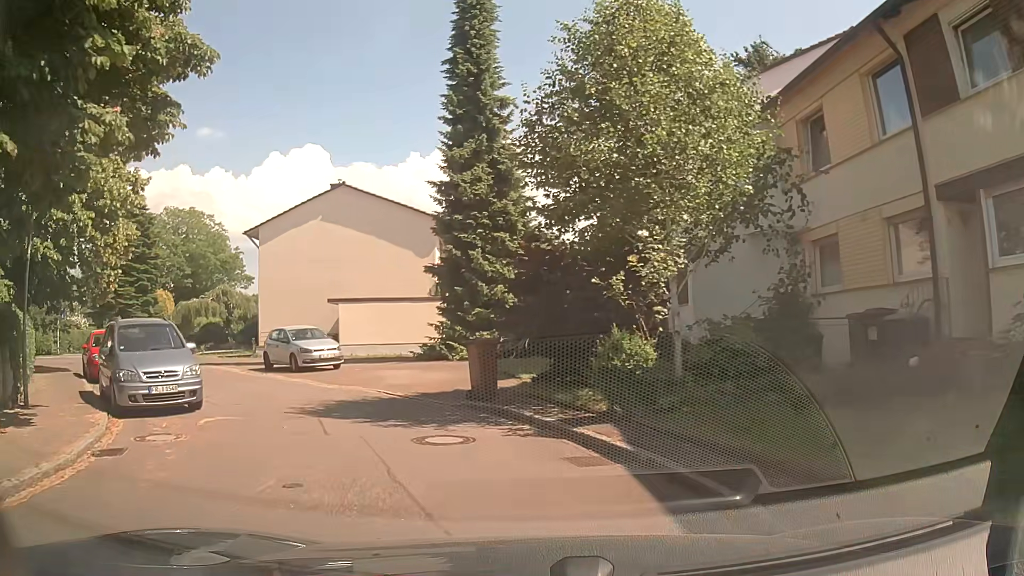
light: Day
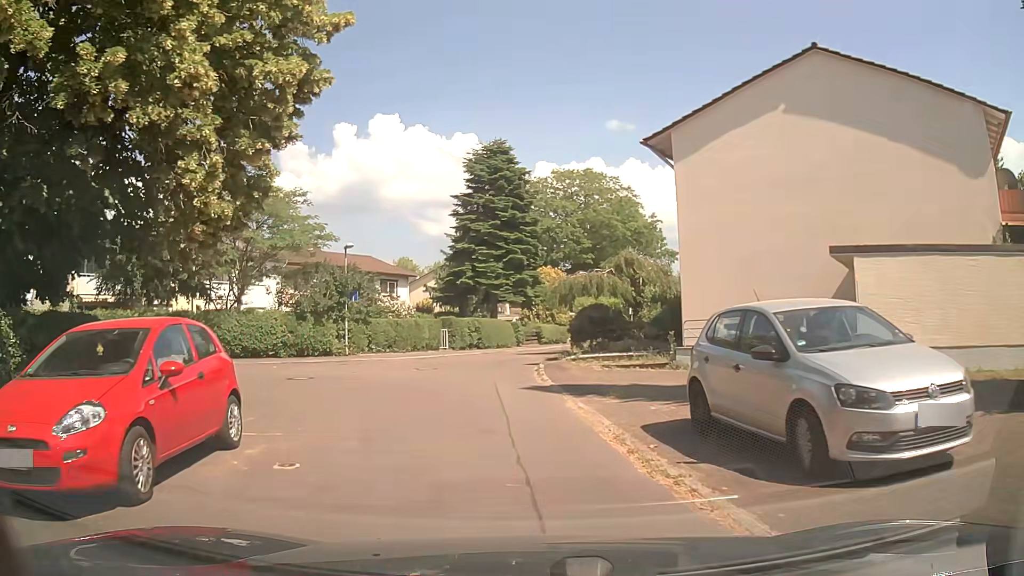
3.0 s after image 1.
(-5.2, +15.2) m; -34°
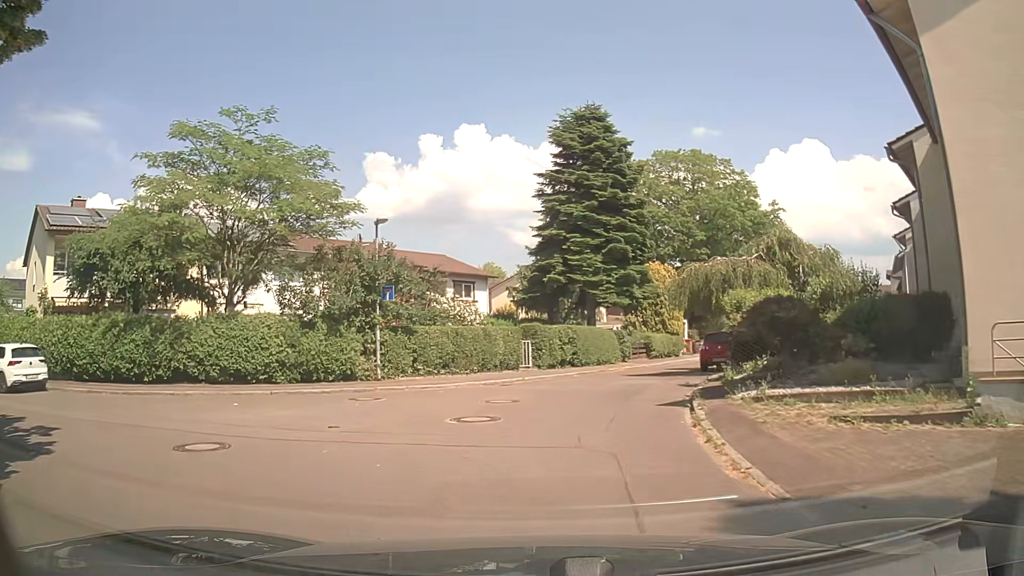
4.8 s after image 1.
(-1.1, +9.5) m; -10°
(-3, +9) (-12, +13) (-22, +16) (-31, +19) (-41, +21) (-50, +24) (-60, +28) (-68, +33) (-74, +41) (-72, +51) m
